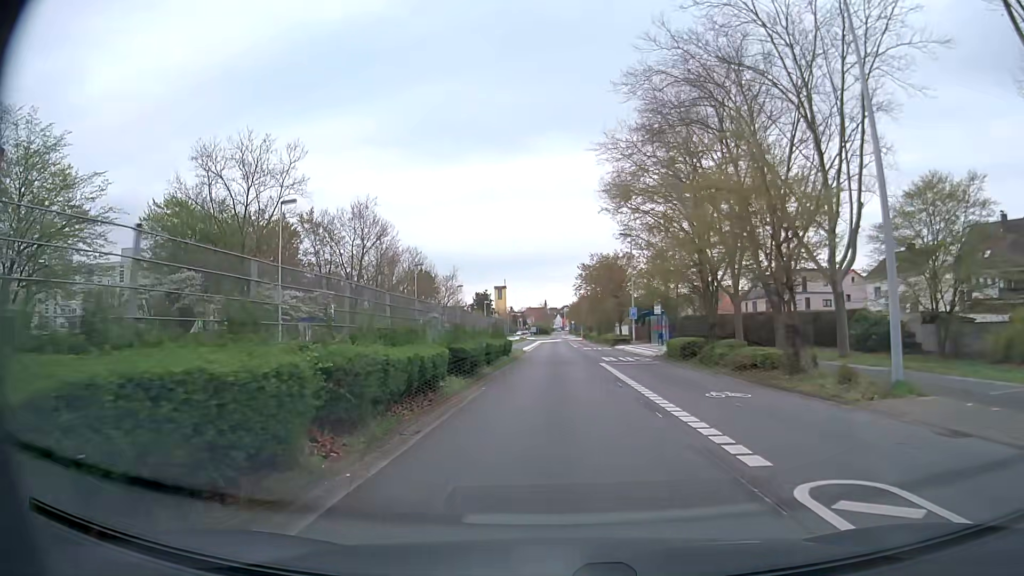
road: secondary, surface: asphalt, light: Day
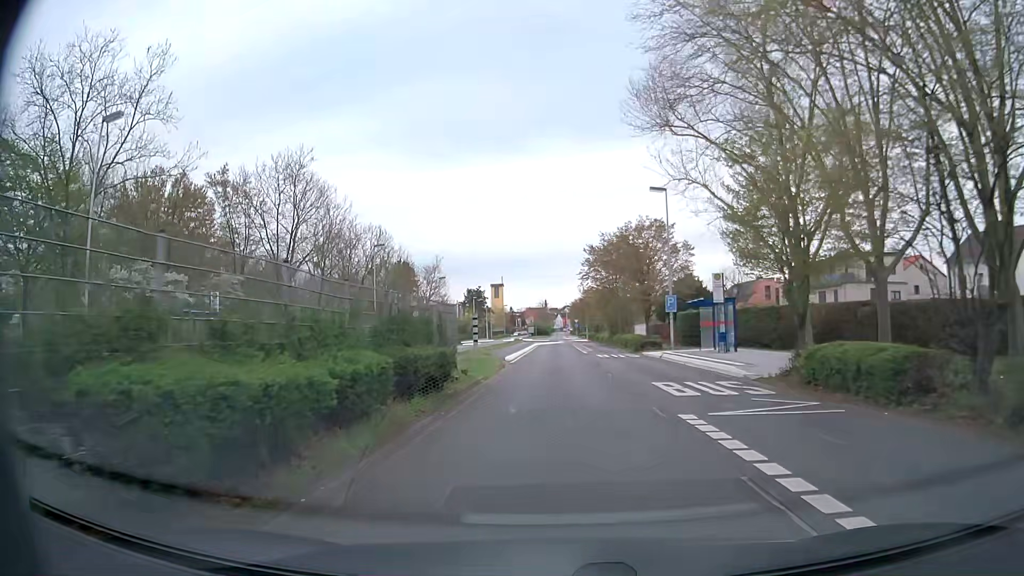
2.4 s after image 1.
(0.0, +20.0) m; 0°
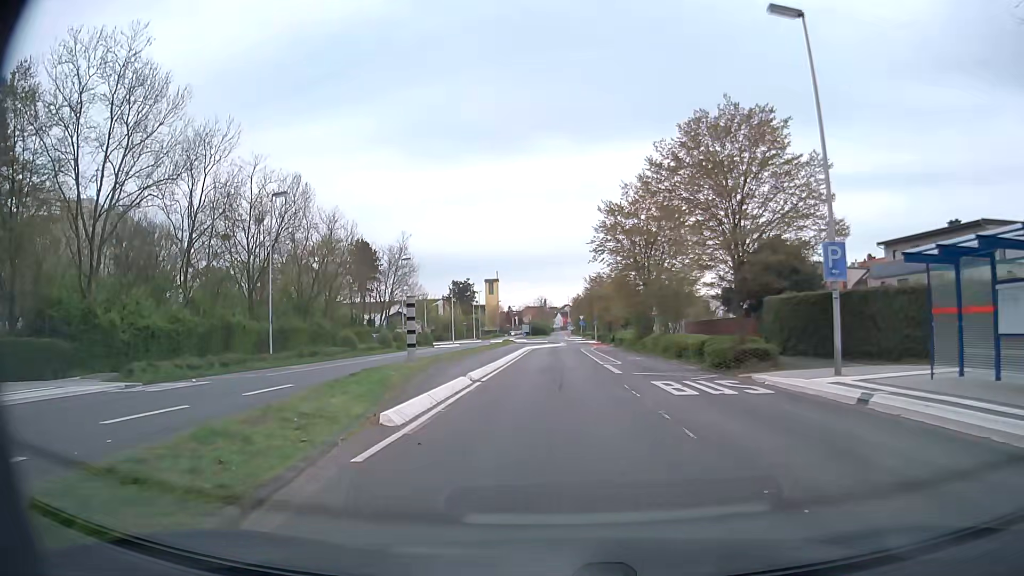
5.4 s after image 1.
(-0.1, +25.0) m; -1°
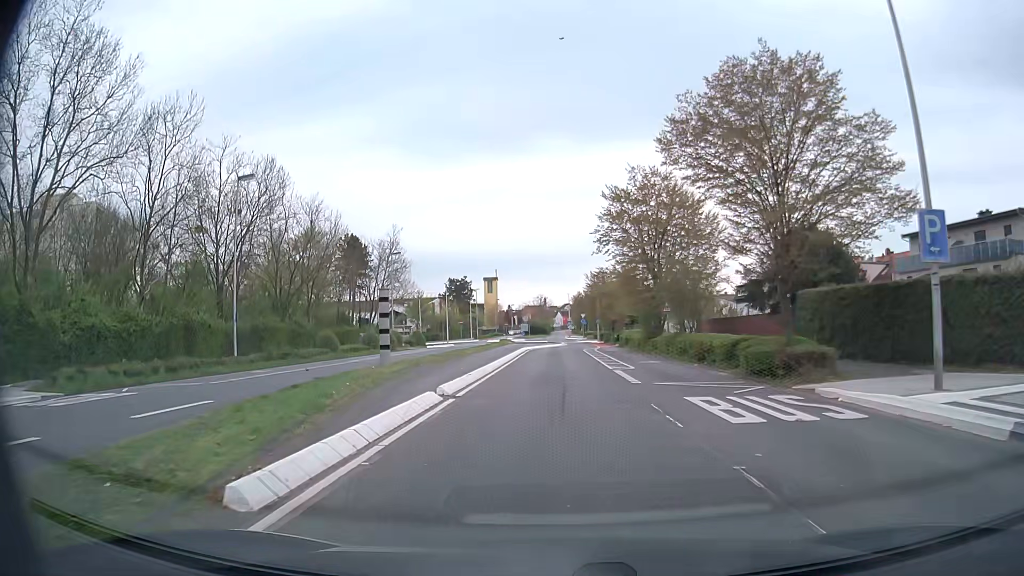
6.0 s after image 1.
(0.0, +5.0) m; 0°
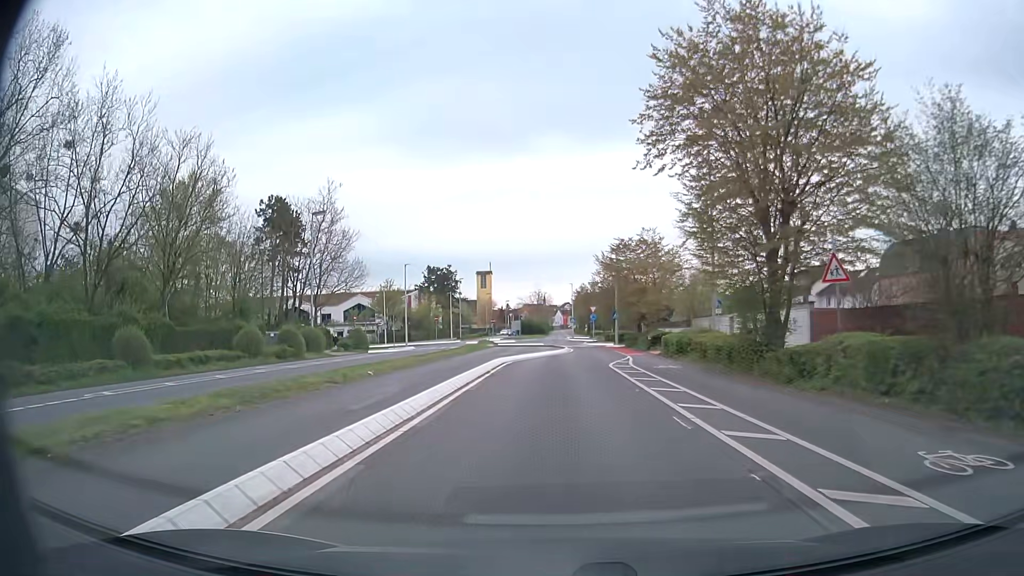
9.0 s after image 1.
(0.0, +24.8) m; 0°
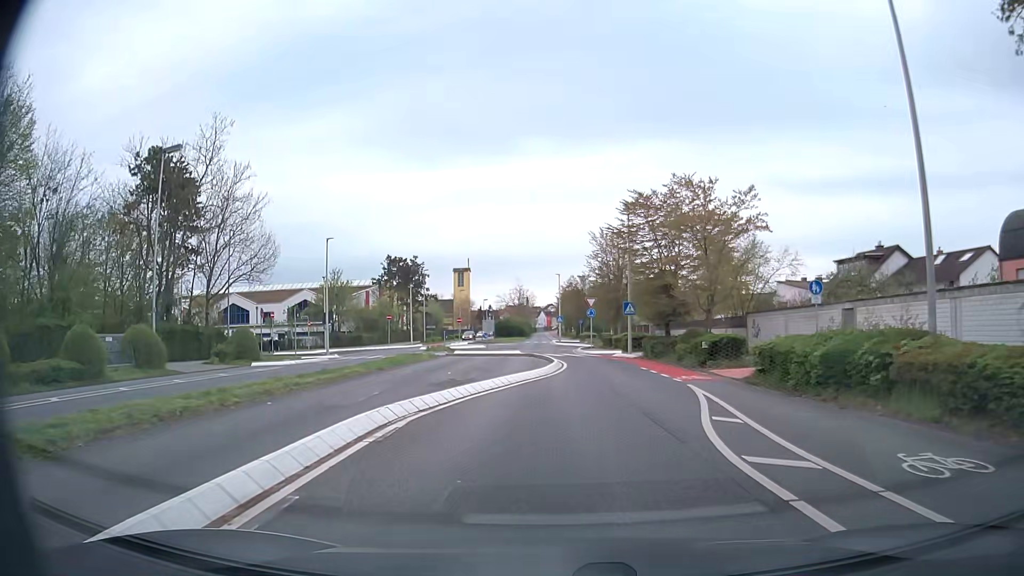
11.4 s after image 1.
(-0.1, +19.4) m; 0°
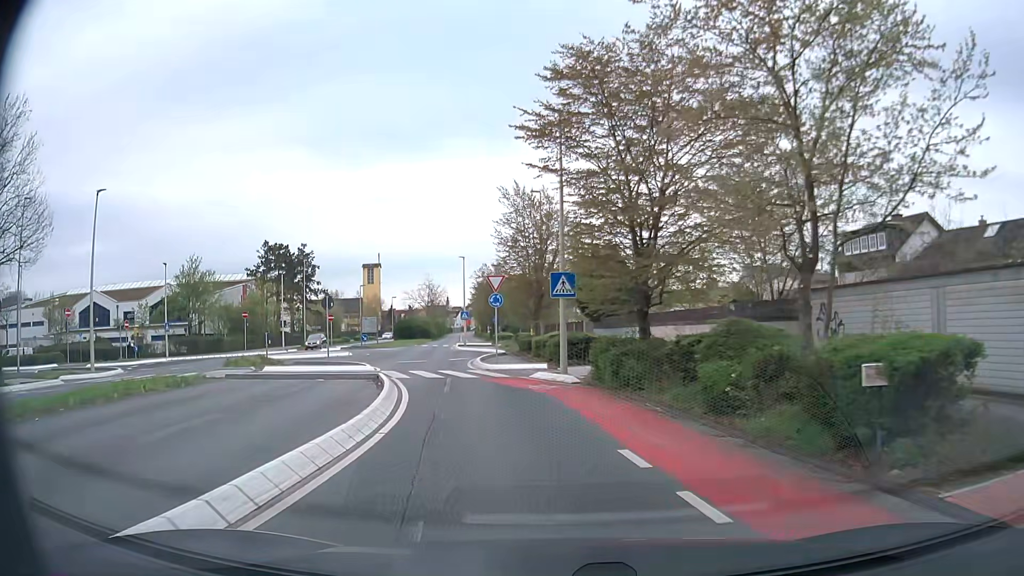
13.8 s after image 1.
(+1.7, +18.5) m; +8°
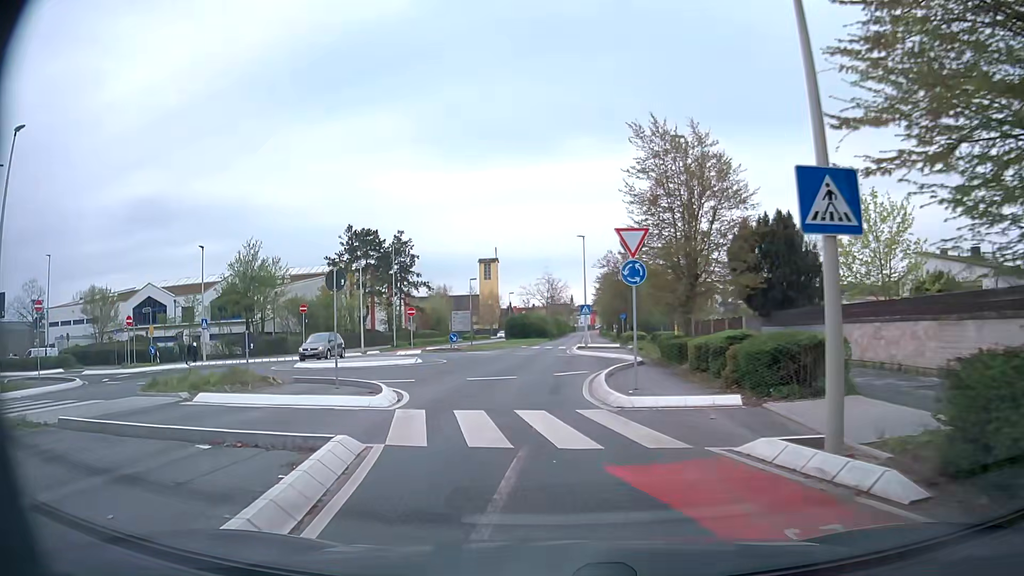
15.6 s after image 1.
(-1.0, +12.6) m; -10°
(-1, +10) (-2, +20) (-2, +30) (-1, +40) (-1, +50) (-1, +60) (0, +70) (0, +80) (0, +90) (+1, +100) m
